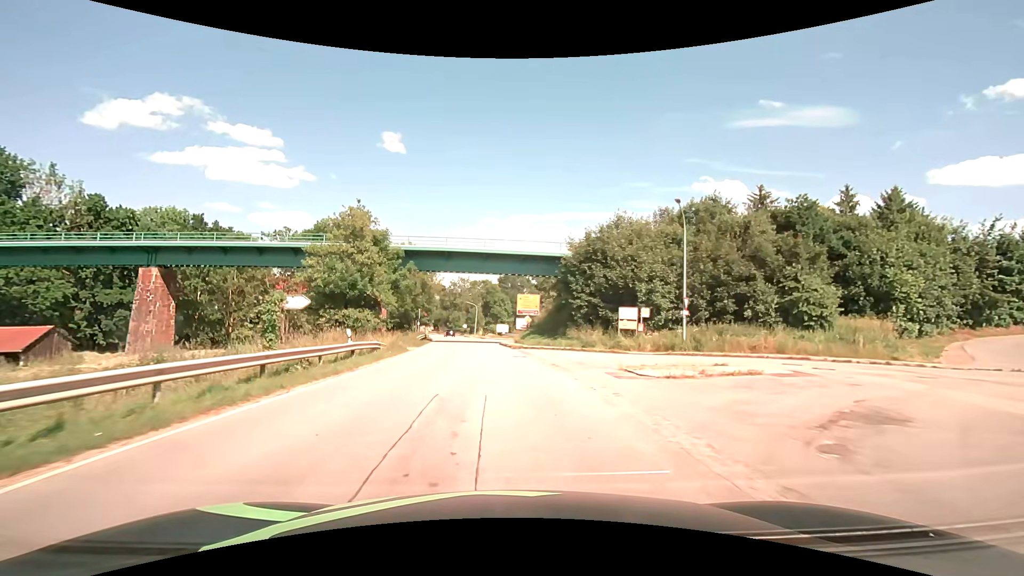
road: secondary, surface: asphalt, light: Day
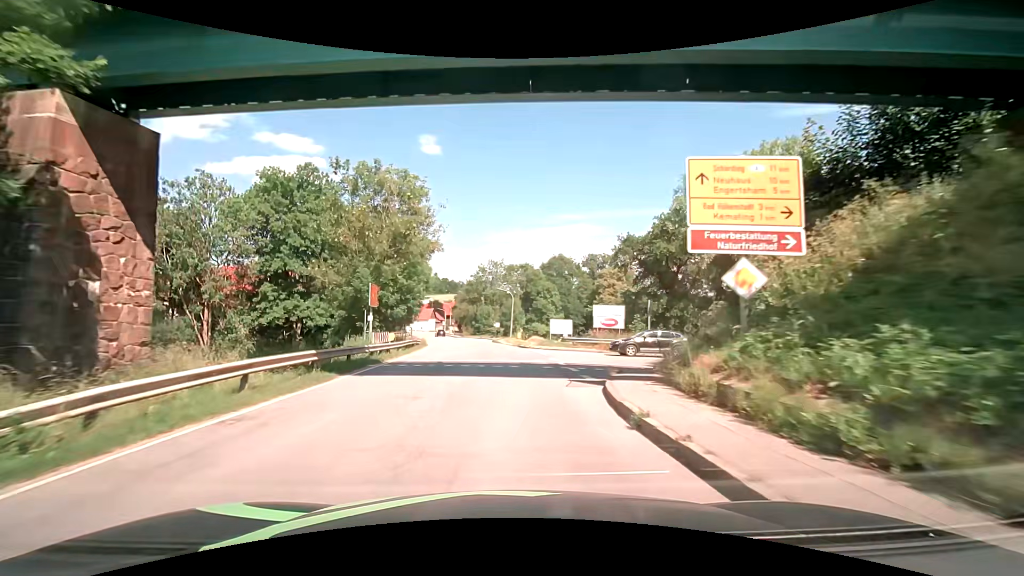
(-1.6, +38.1) m; -4°
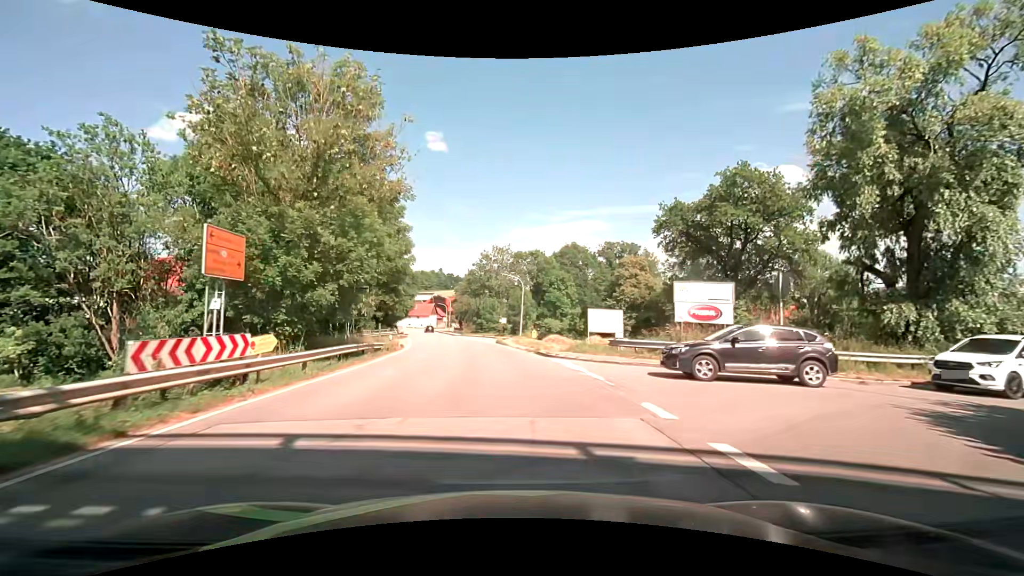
(-0.2, +15.3) m; -1°
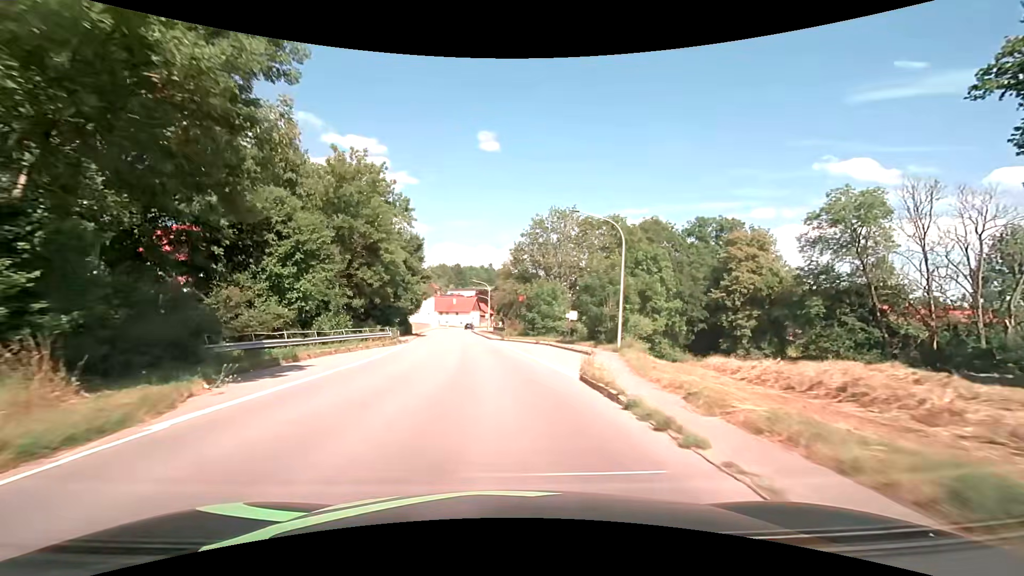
(-1.1, +30.6) m; -5°
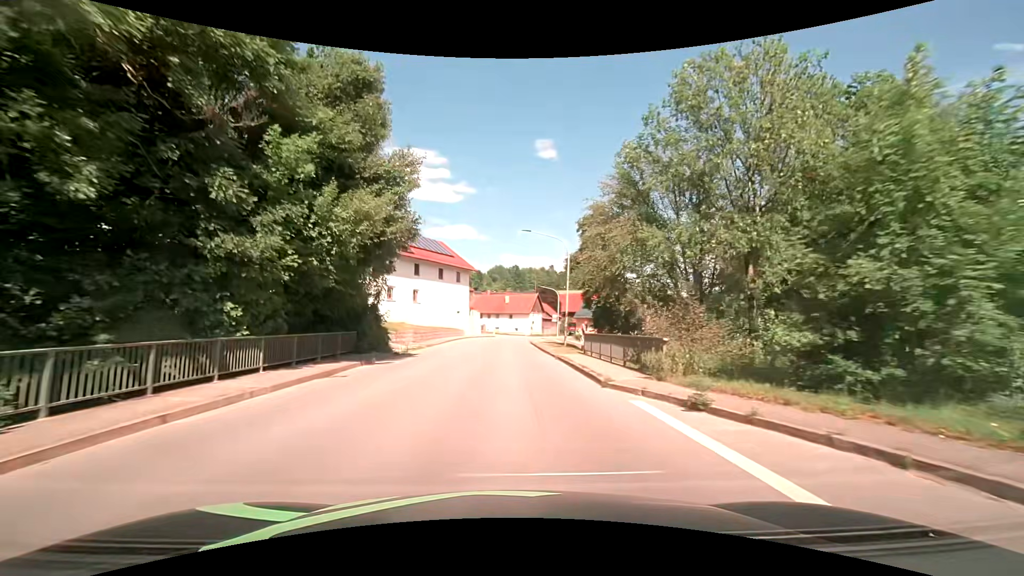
(-2.5, +38.3) m; -7°
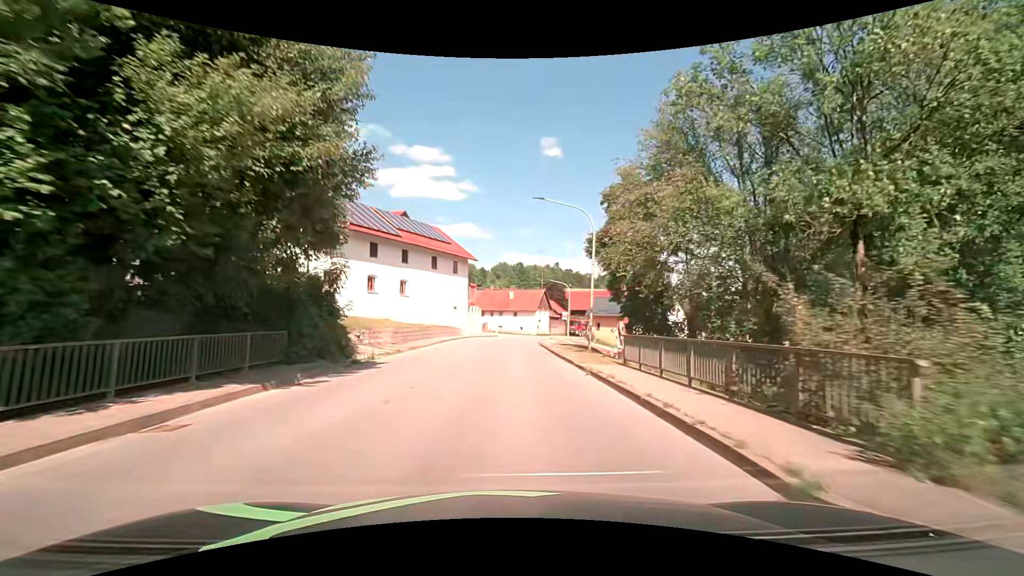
(0.0, +7.6) m; 0°
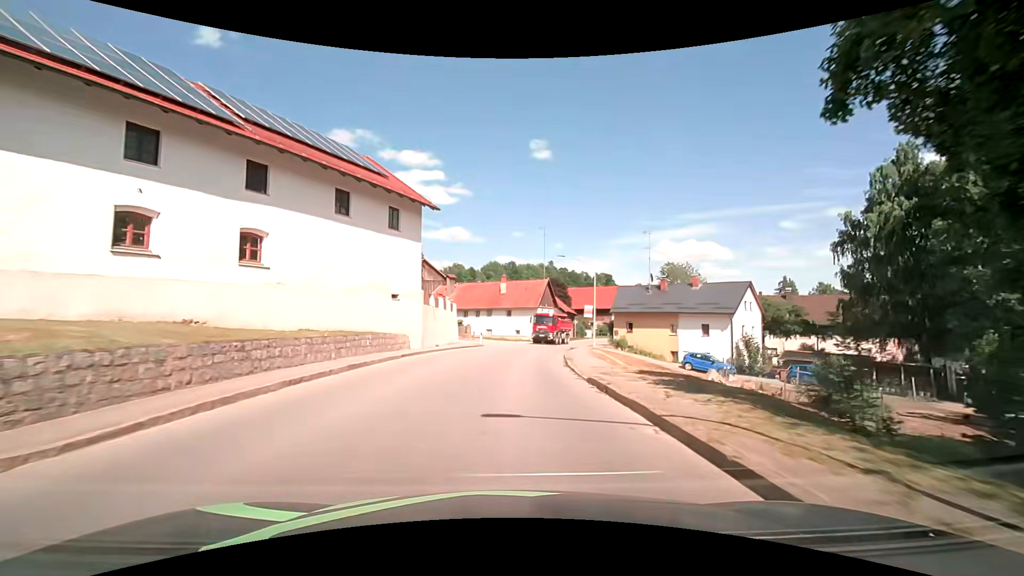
(+0.2, +22.7) m; +1°
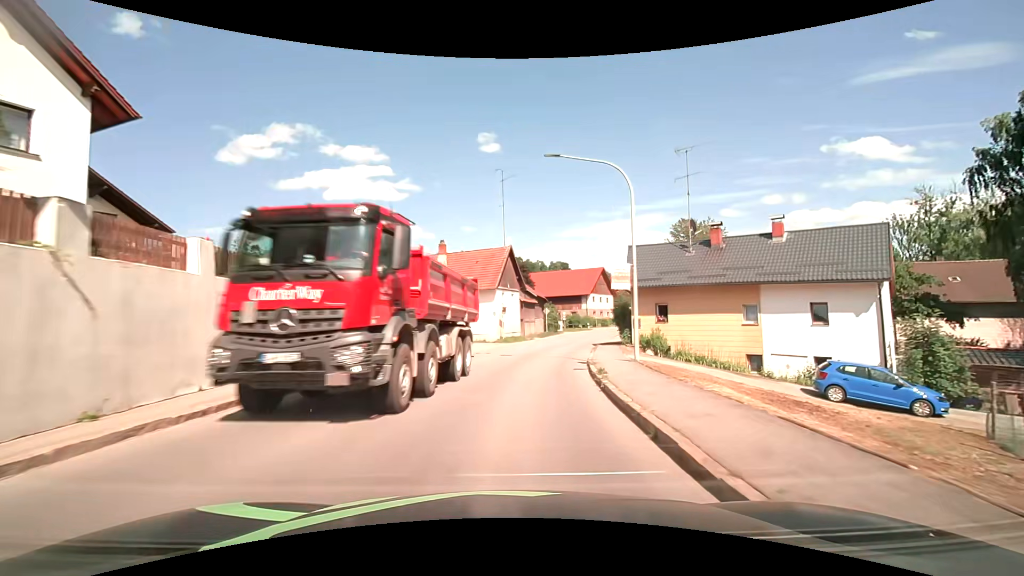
(+0.9, +22.7) m; +5°
(0, +10) (+1, +20) (+3, +30) (+5, +40) (+7, +49) (+10, +59) (+13, +68) (+17, +78) (+21, +87) (+26, +95) m
